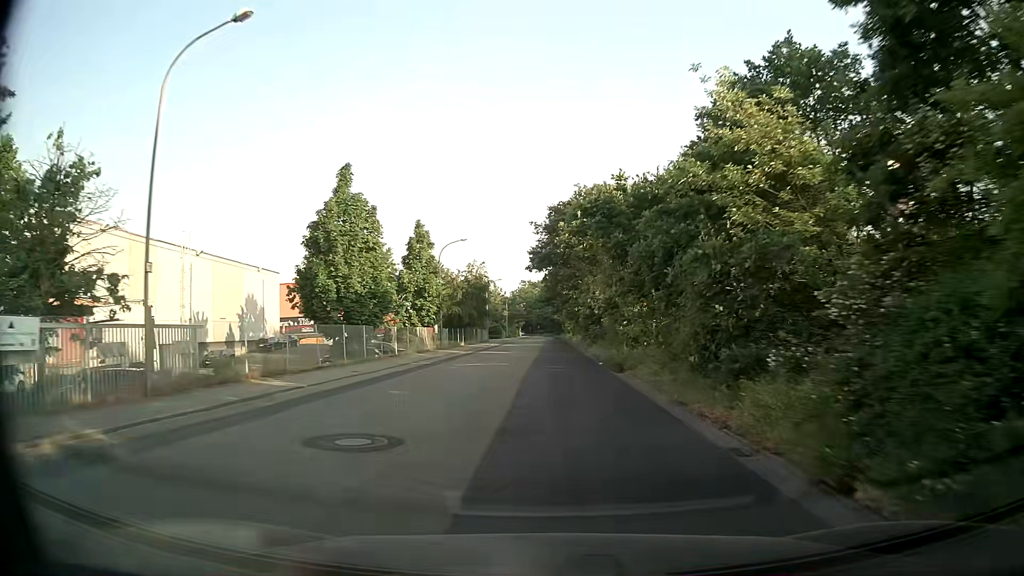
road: unclassified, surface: asphalt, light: Day
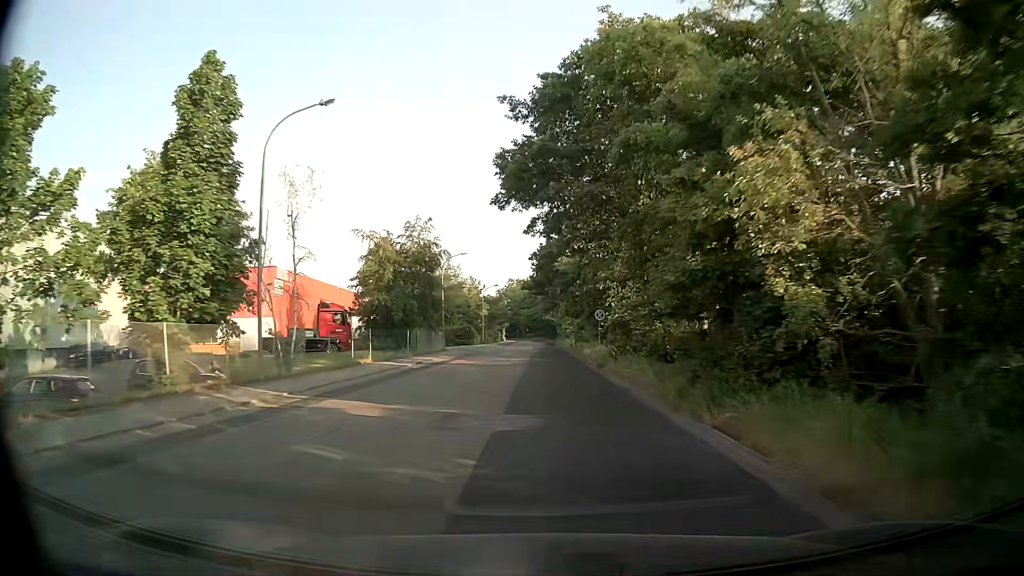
(+0.3, +31.1) m; +1°
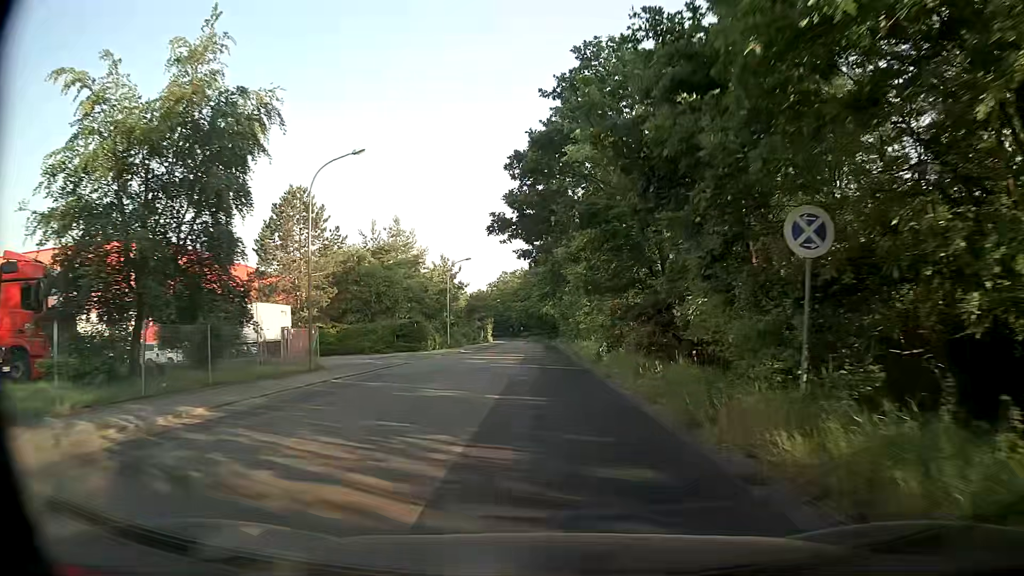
(+0.3, +31.1) m; +1°
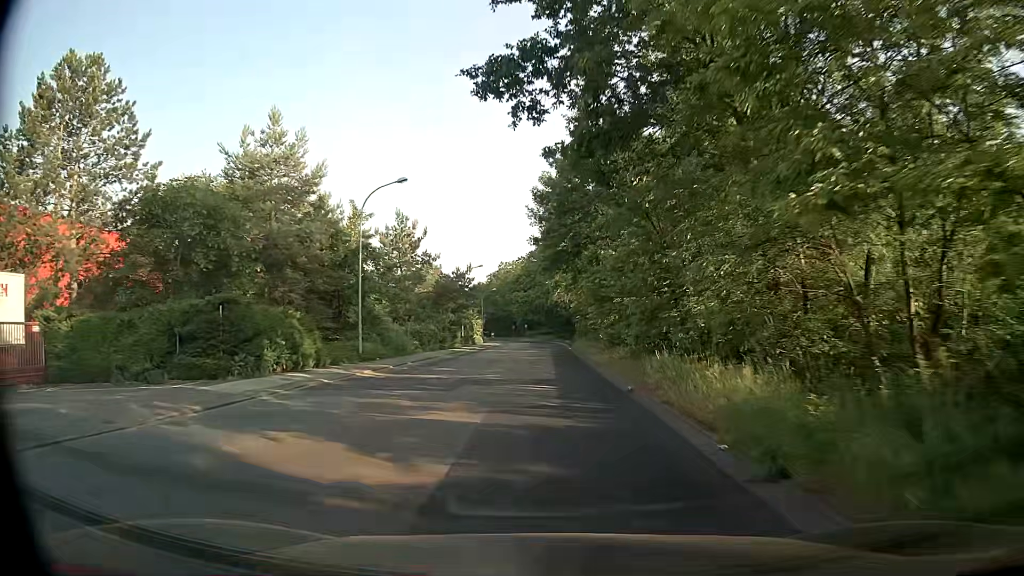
(-0.2, +31.1) m; 0°
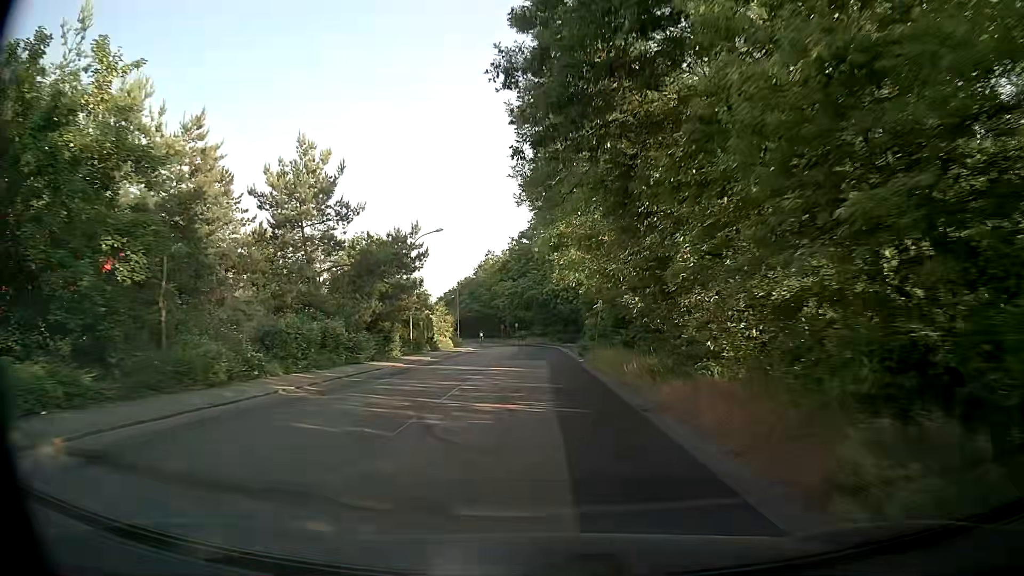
(-0.1, +23.3) m; -1°
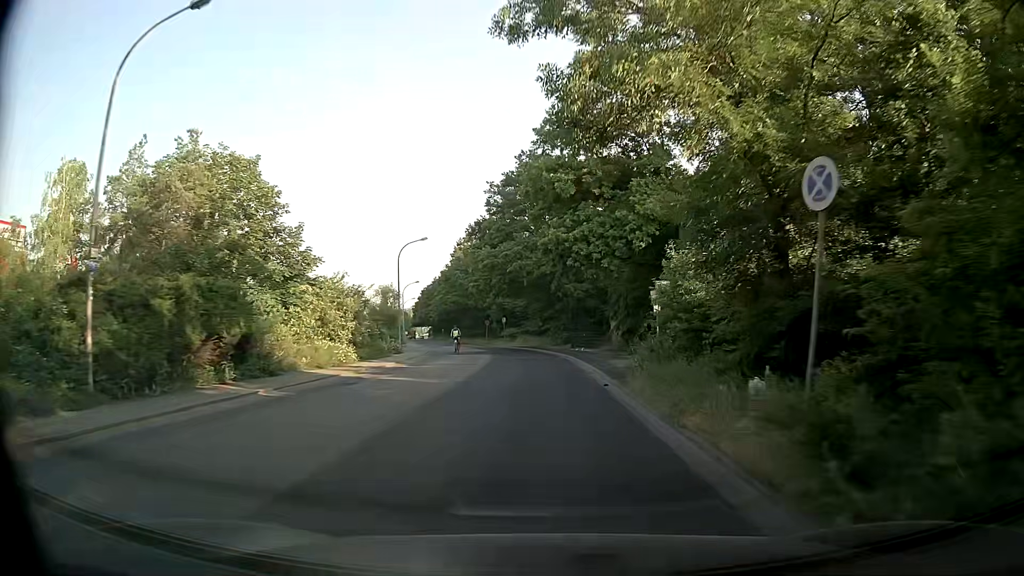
(+0.4, +31.1) m; +1°
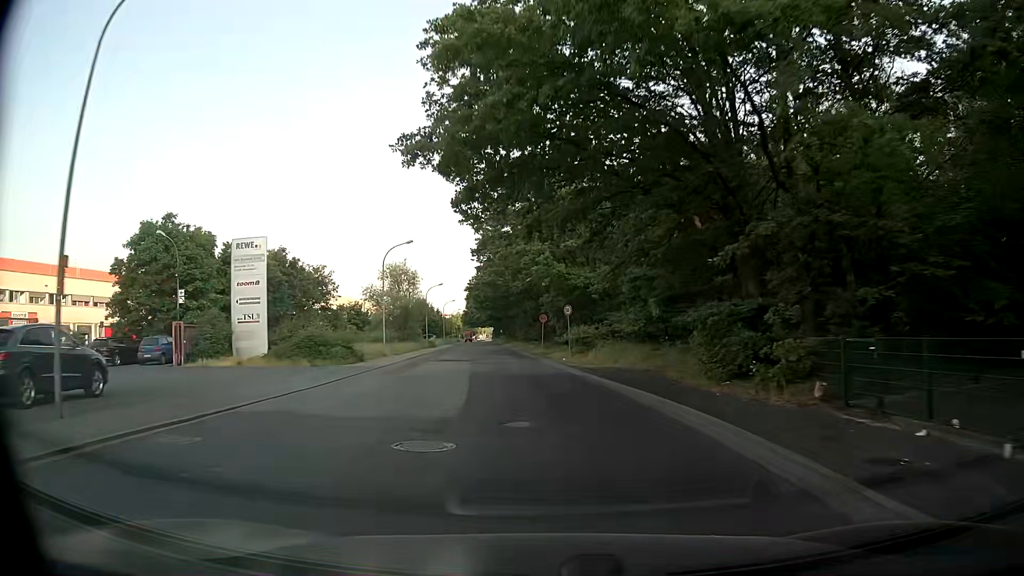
(-1.6, +38.8) m; -7°
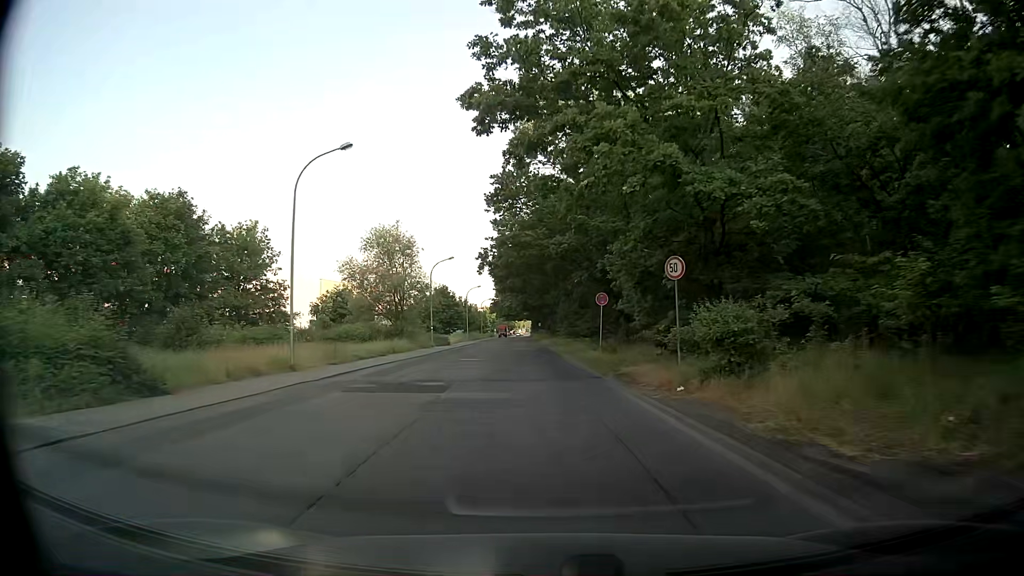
(-0.9, +23.2) m; -4°
(0, +10) (0, +20) (-1, +30) (-1, +40) (-1, +50) (-2, +60) (-2, +70) (-2, +80) (-3, +90) (-3, +100) m
